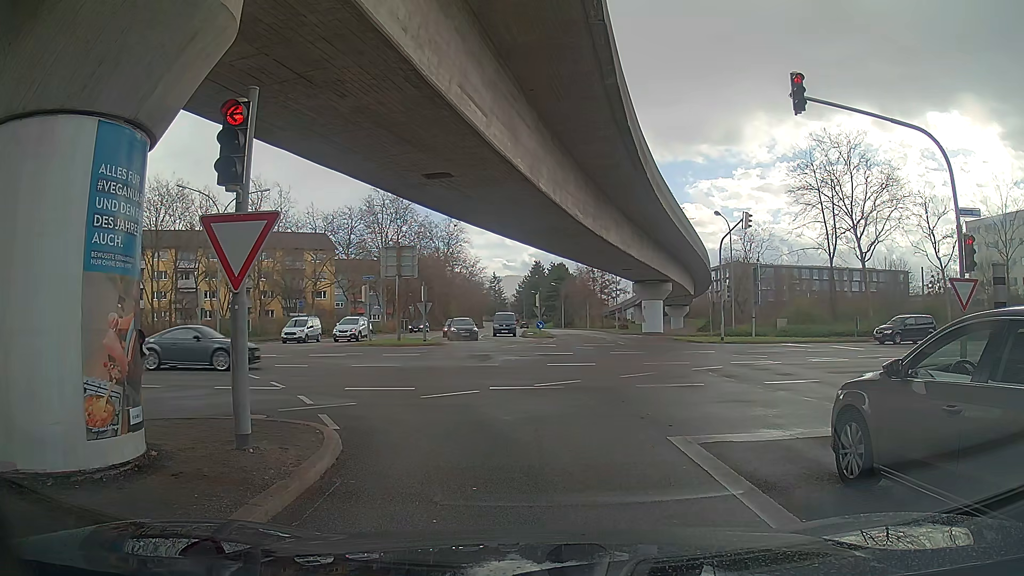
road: tertiary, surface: asphalt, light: Day
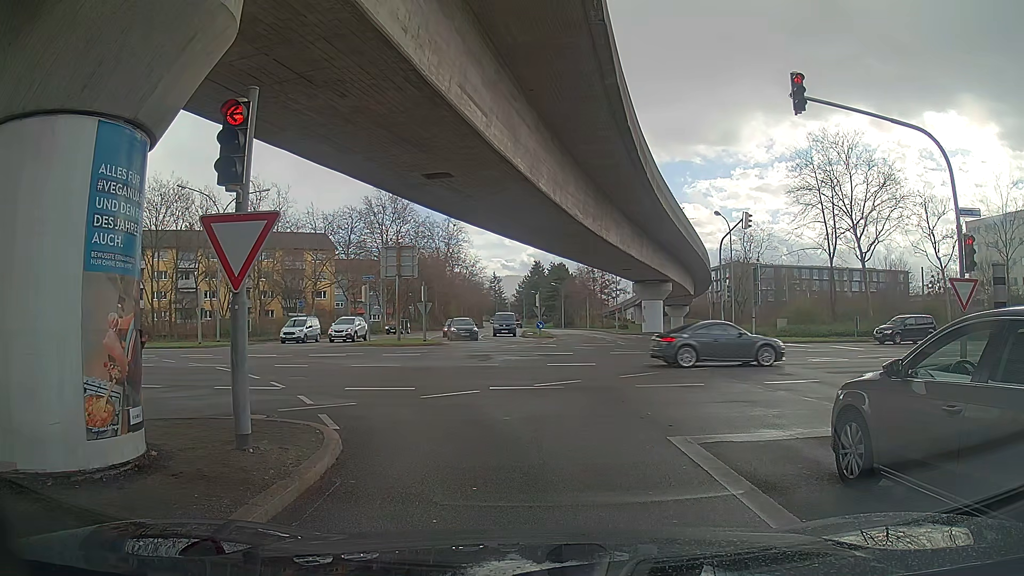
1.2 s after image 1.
(0.0, 0.0) m; 0°
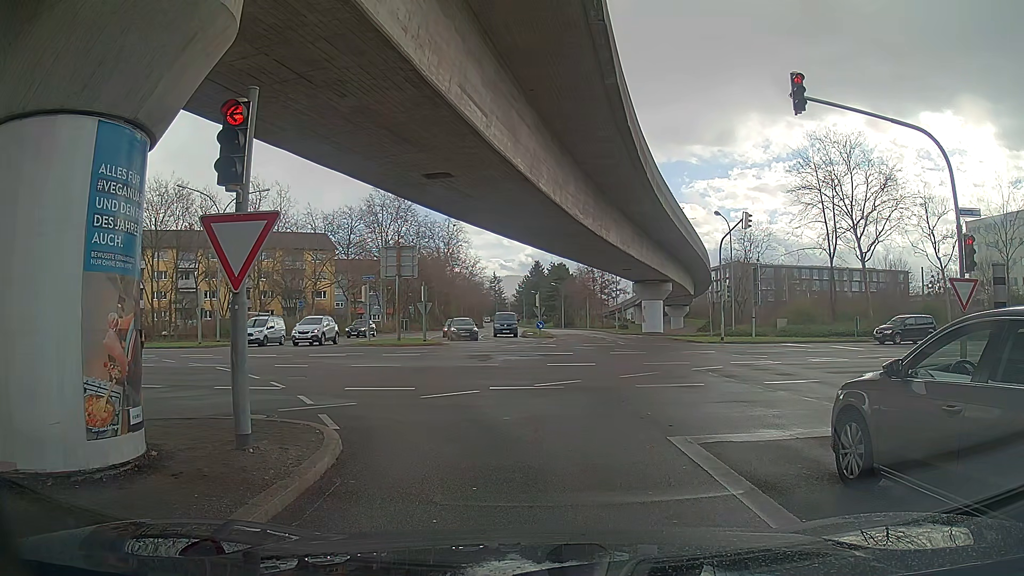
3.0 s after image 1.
(0.0, 0.0) m; 0°
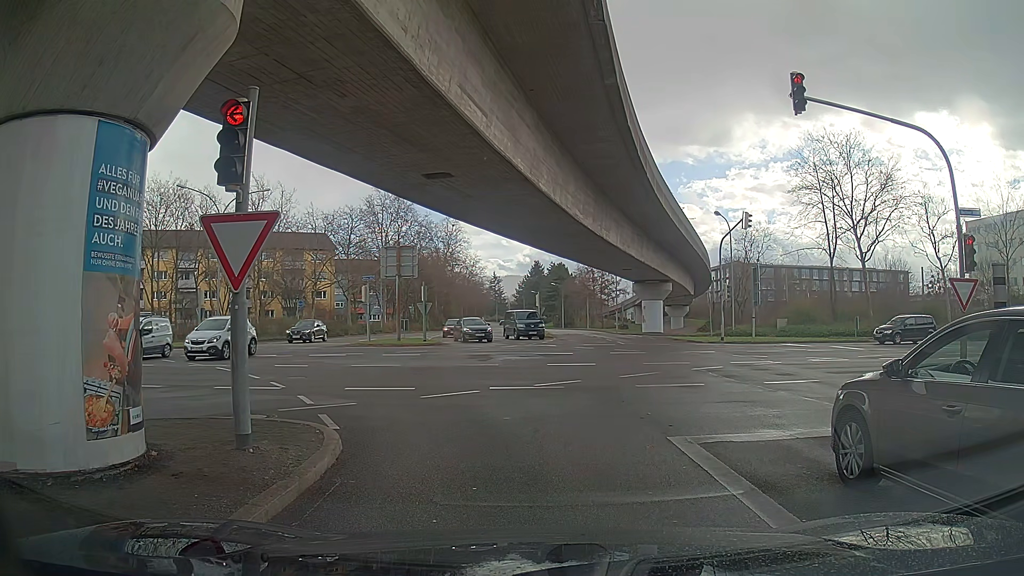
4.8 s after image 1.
(0.0, 0.0) m; 0°
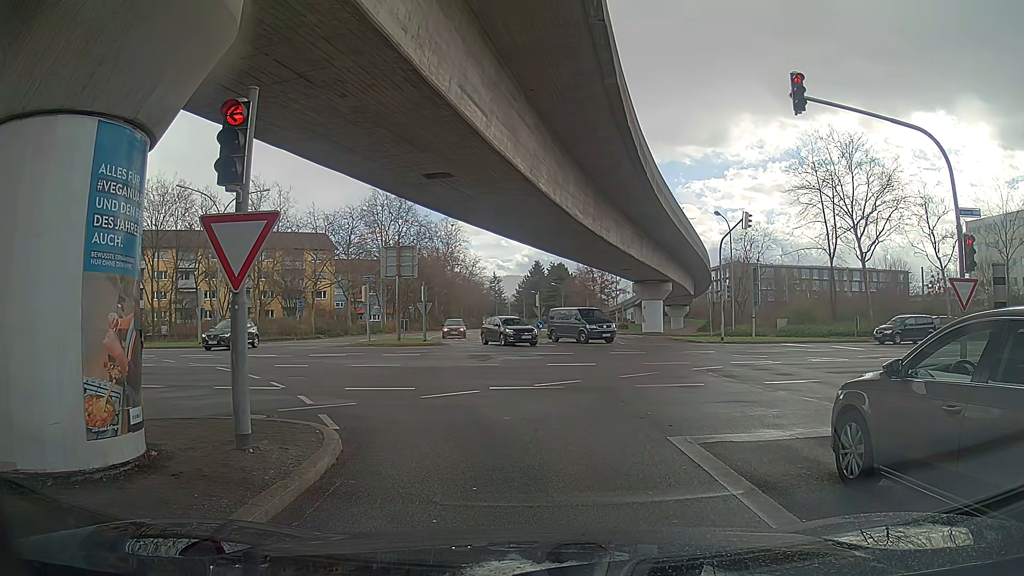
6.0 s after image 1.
(0.0, 0.0) m; 0°
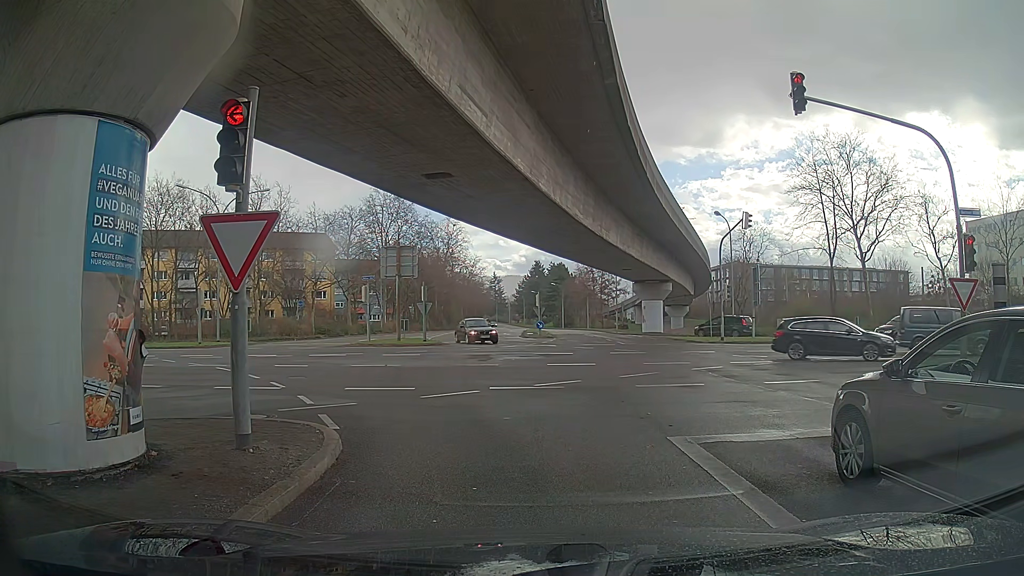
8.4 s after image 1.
(0.0, 0.0) m; 0°
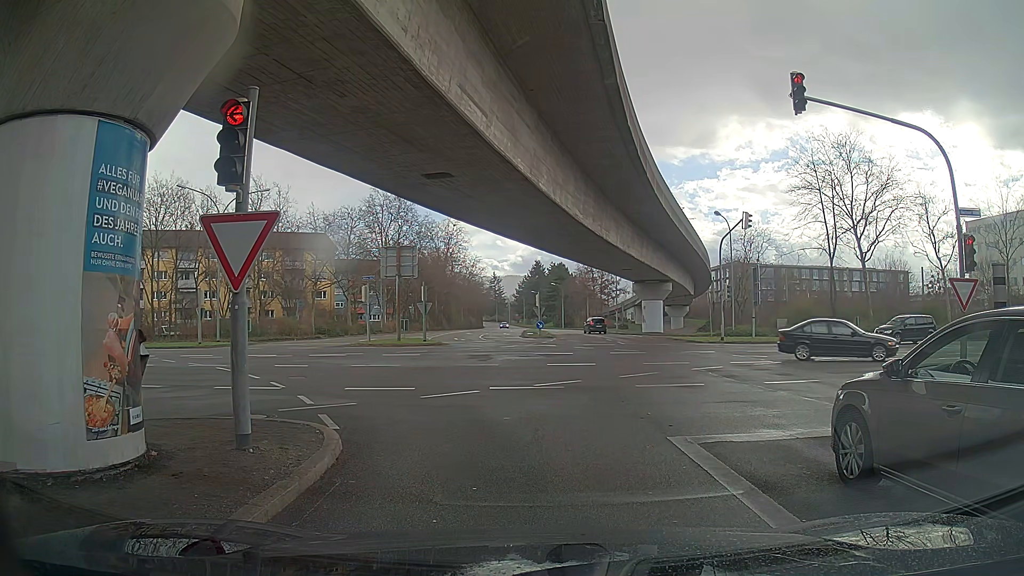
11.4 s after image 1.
(0.0, 0.0) m; 0°
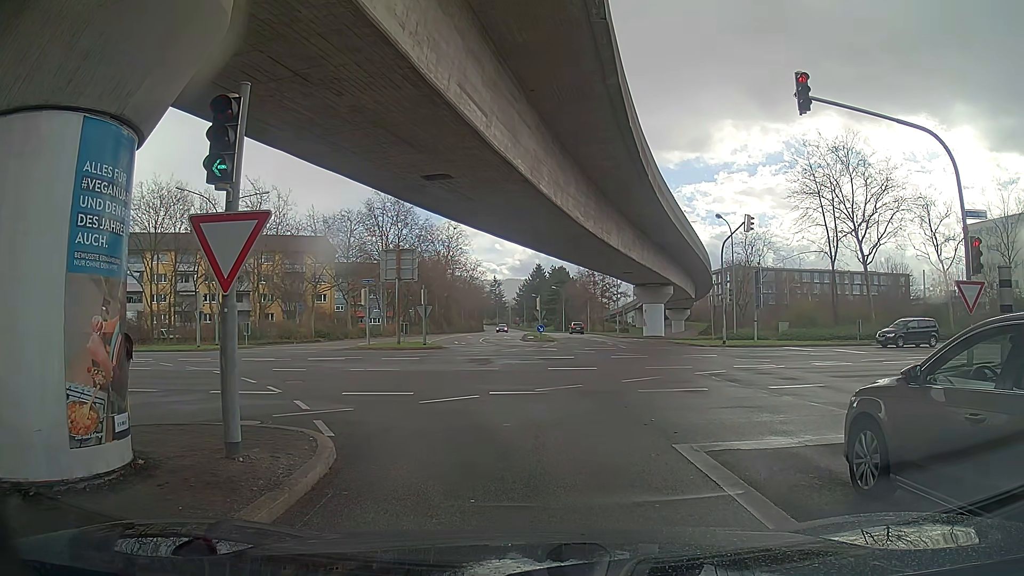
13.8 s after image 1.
(0.0, +0.3) m; 0°
(-1, +10) (-5, +19) (-12, +26) (-21, +30) (-31, +31) (-41, +31) (-51, +31) (-61, +31) (-71, +30) (-81, +30) m
